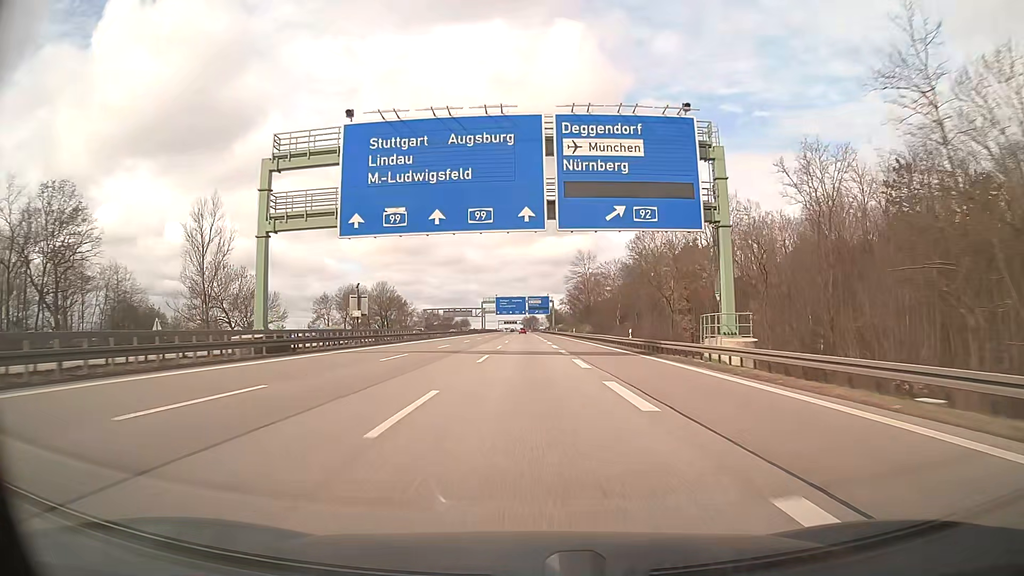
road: motorway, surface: asphalt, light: Day
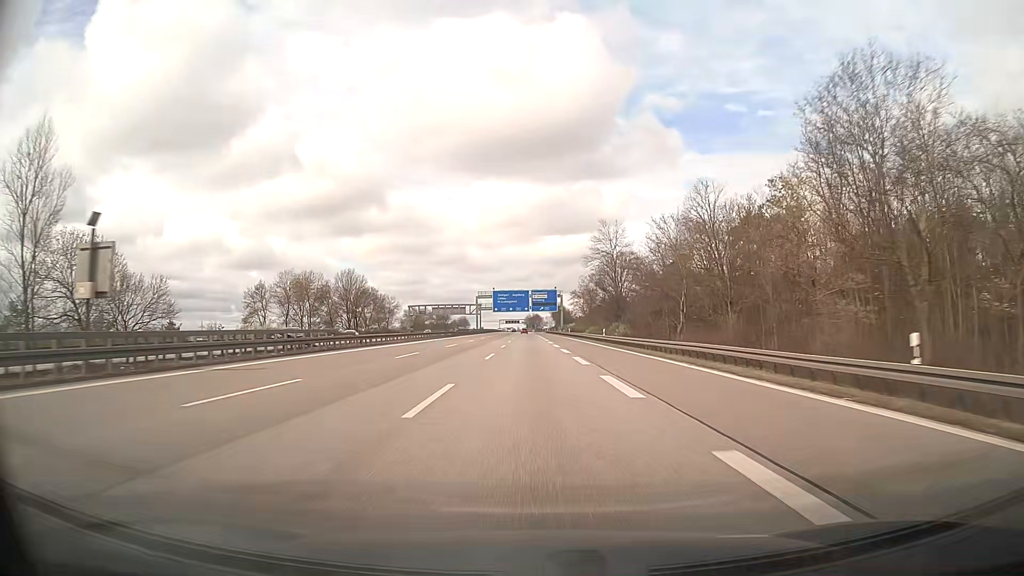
(-0.1, +33.9) m; 0°
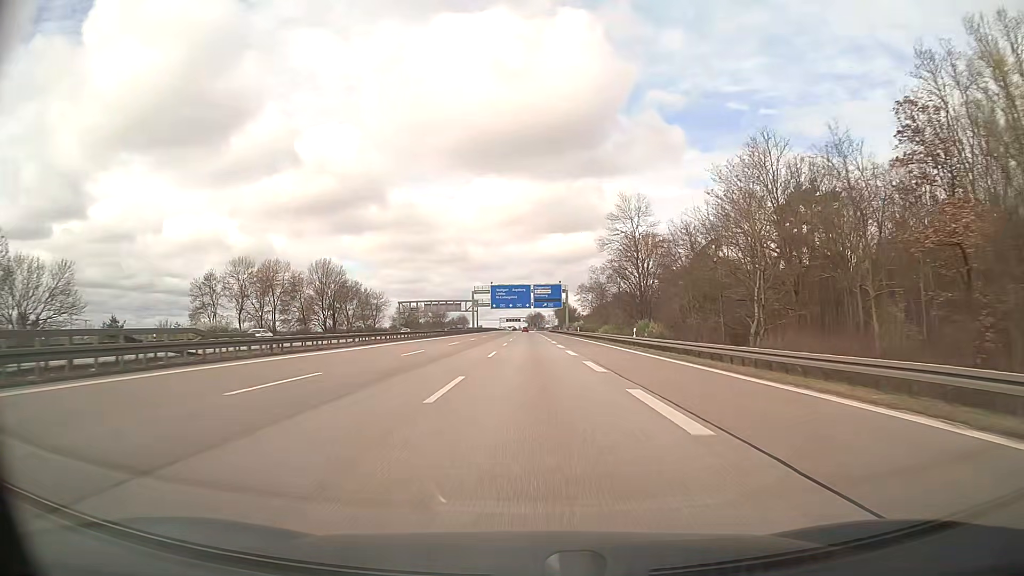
(0.0, +16.9) m; 0°
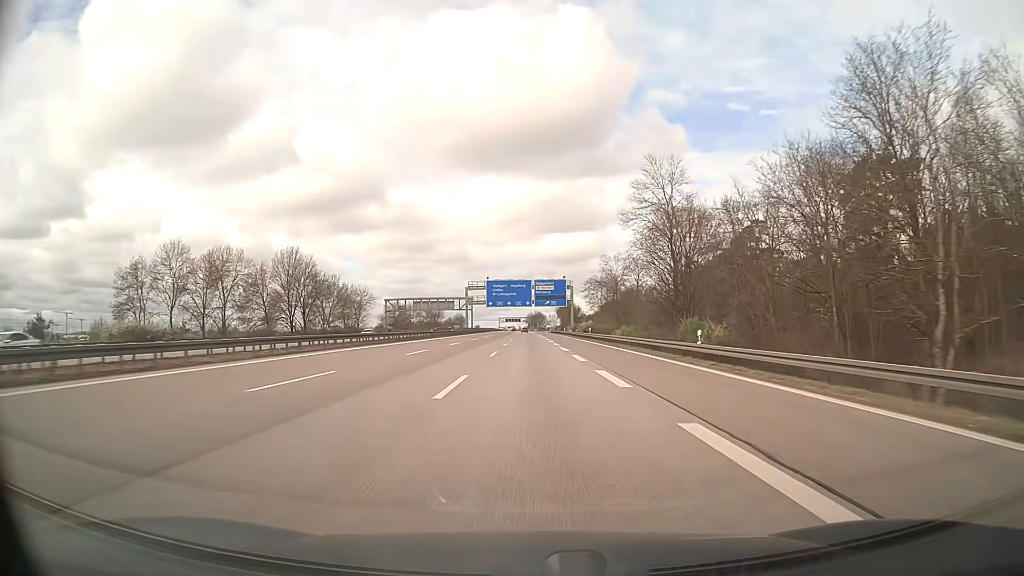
(0.0, +16.9) m; 0°
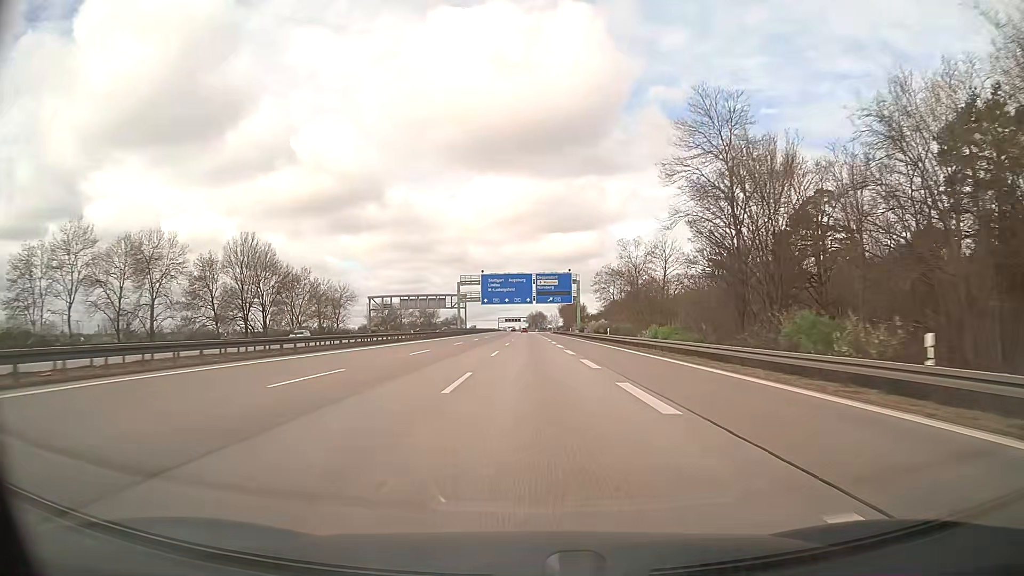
(0.0, +16.9) m; 0°
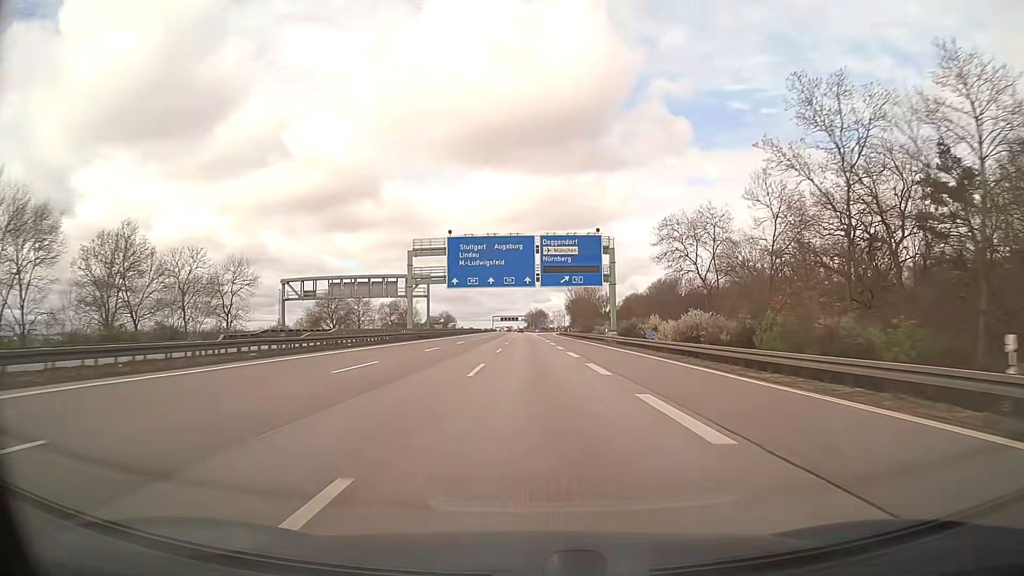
(0.0, +50.8) m; 0°
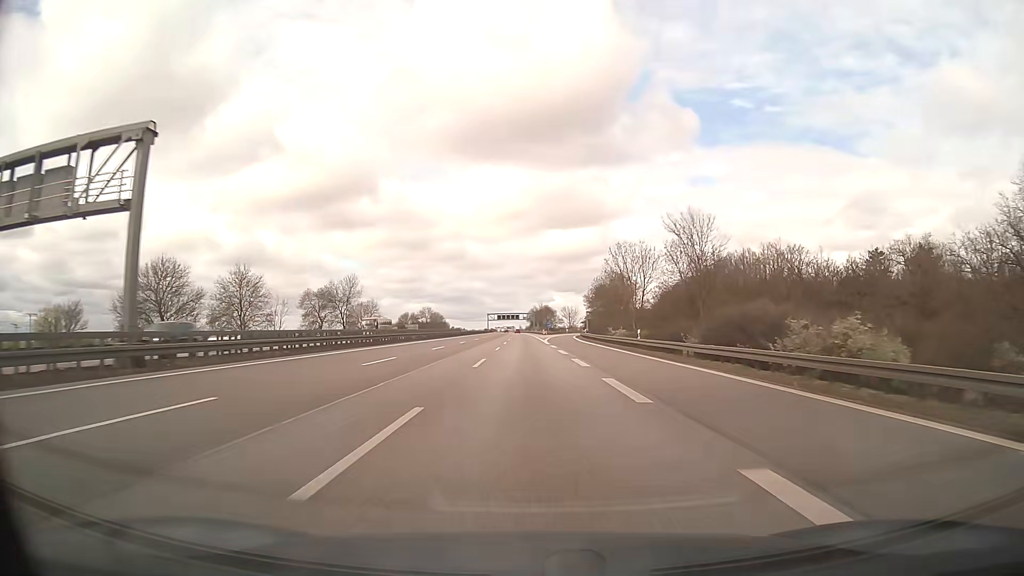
(0.0, +67.7) m; 0°
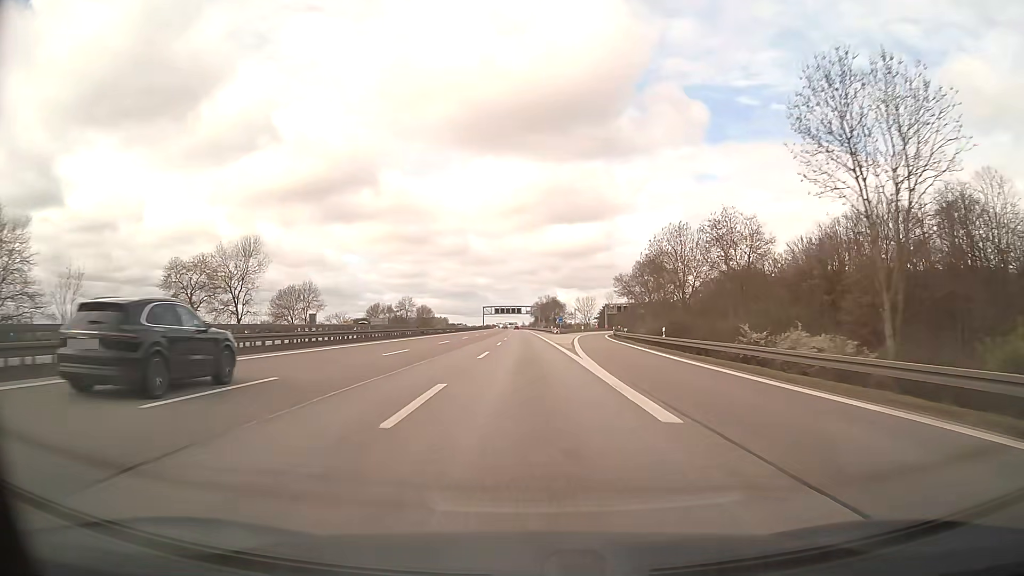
(-0.3, +50.8) m; 0°
(0, +10) (0, +20) (0, +30) (0, +40) (0, +50) (0, +60) (0, +70) (0, +80) (-1, +90) (-1, +100) m
